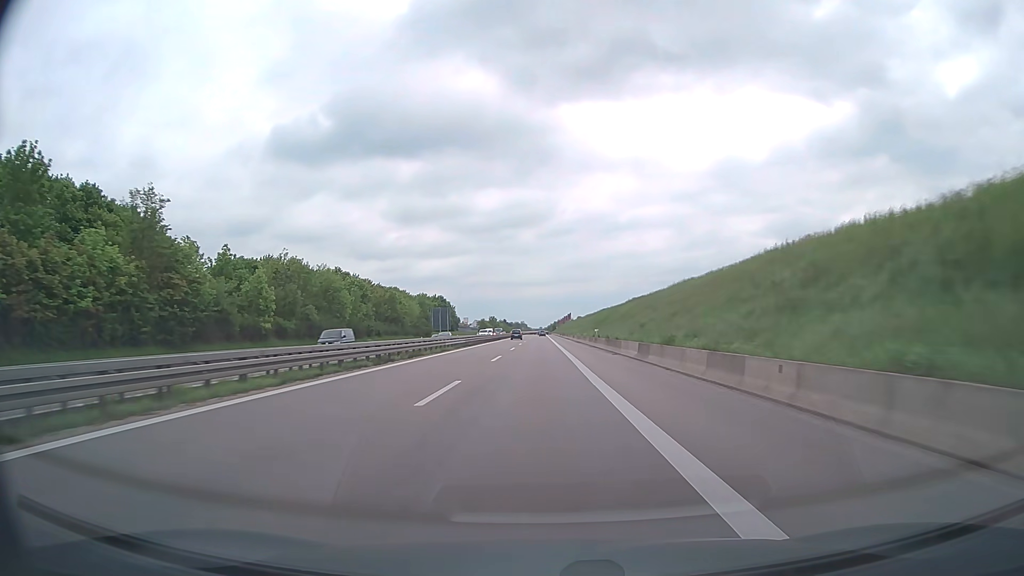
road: trunk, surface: asphalt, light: Day
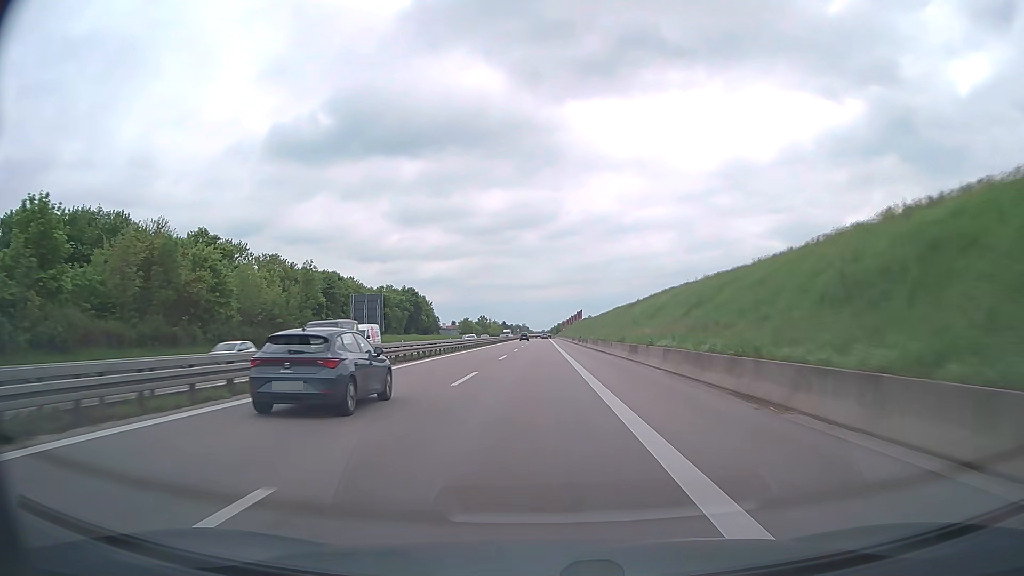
(0.0, +66.4) m; 0°
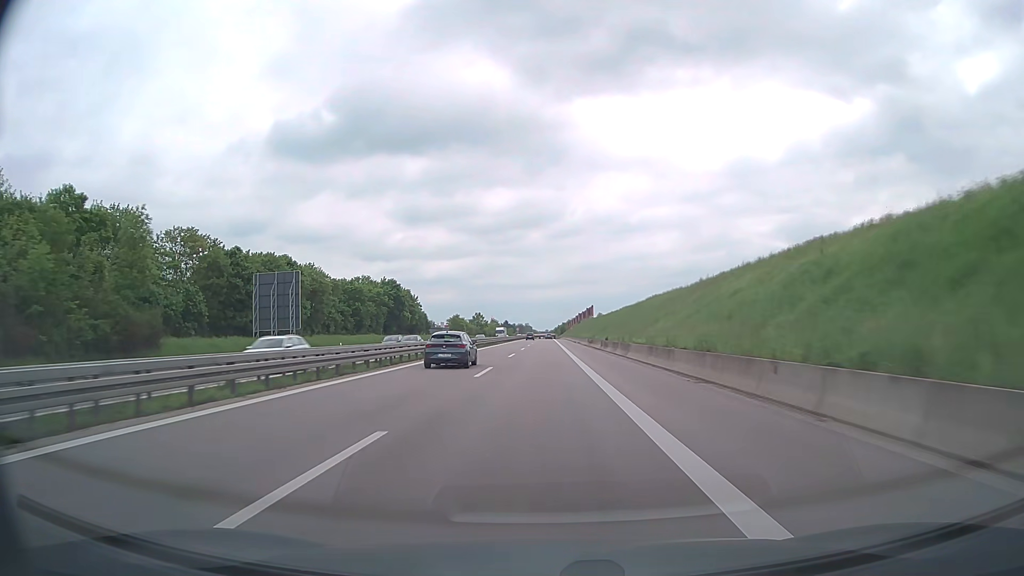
(-0.1, +32.5) m; 0°
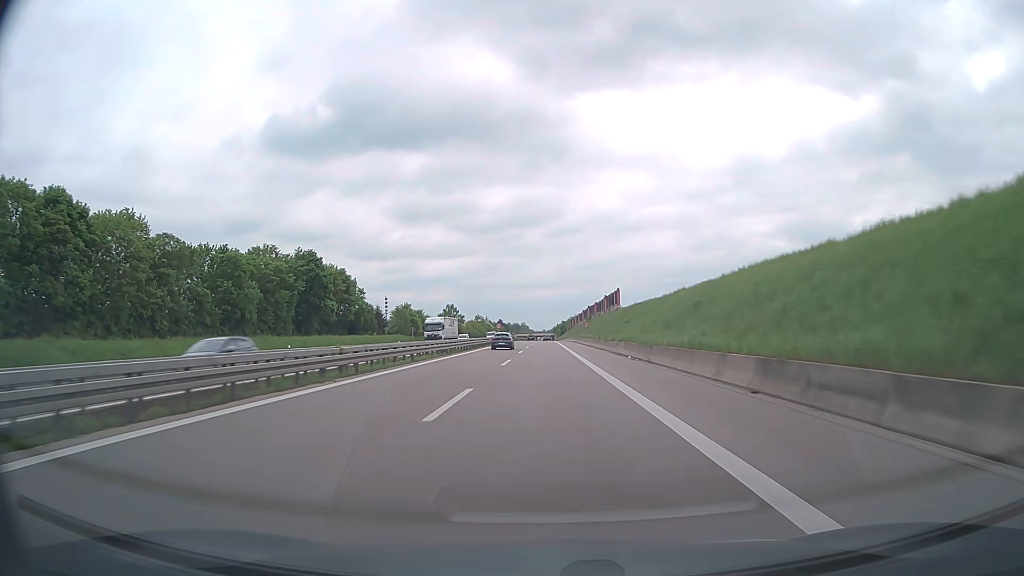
(-0.1, +64.9) m; 0°
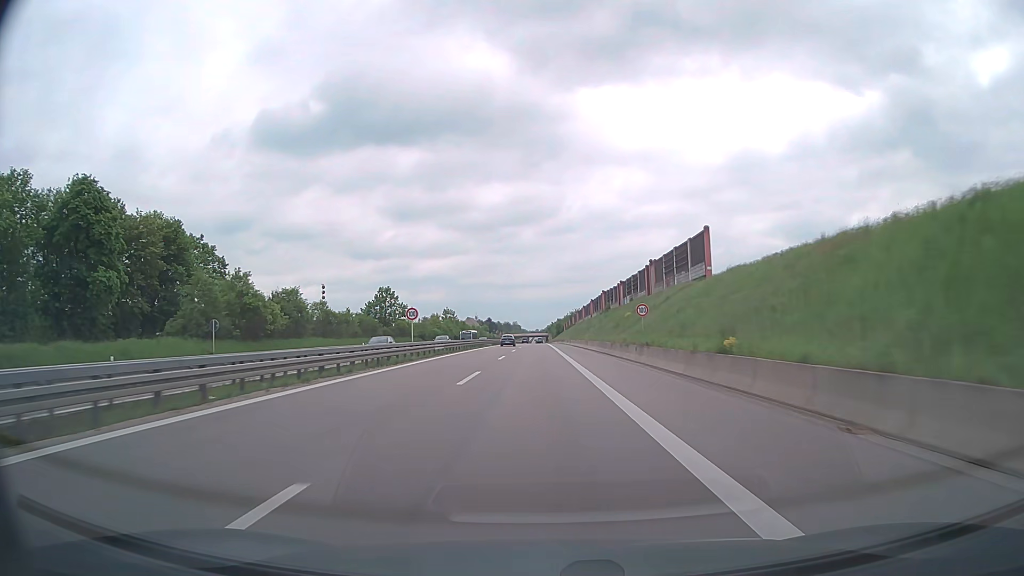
(+0.5, +64.6) m; +1°
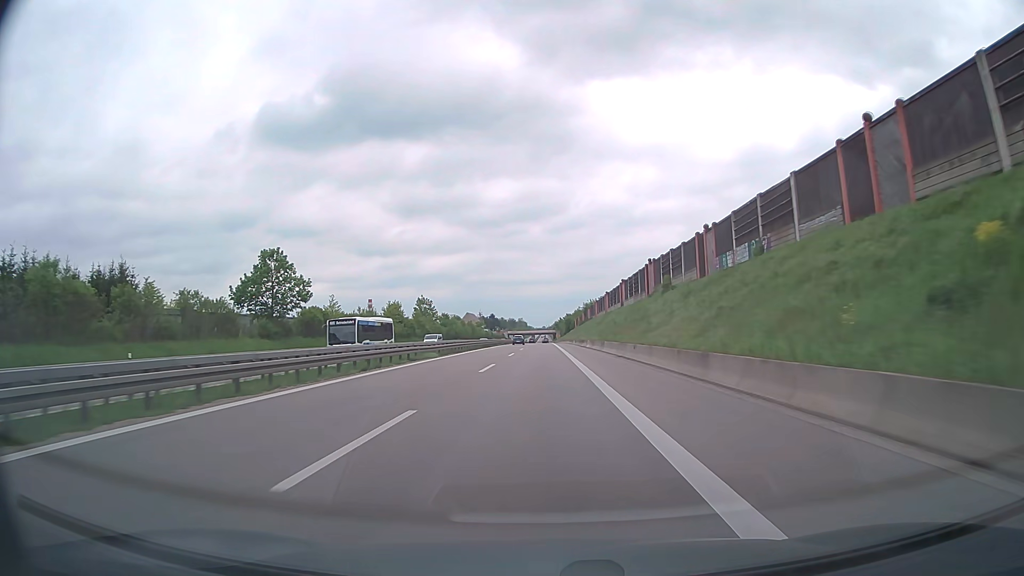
(-0.1, +48.3) m; 0°
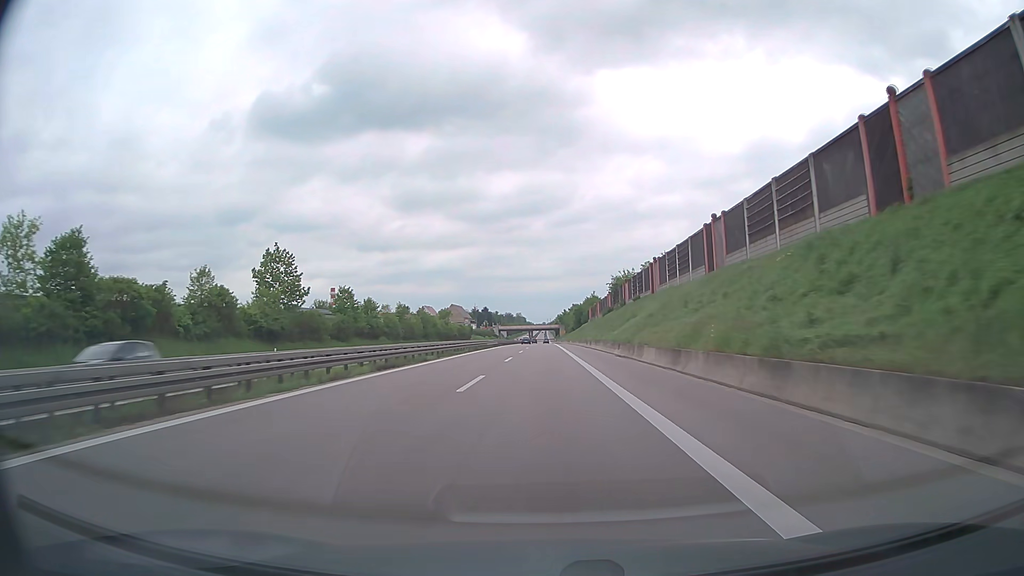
(-0.3, +80.2) m; 0°
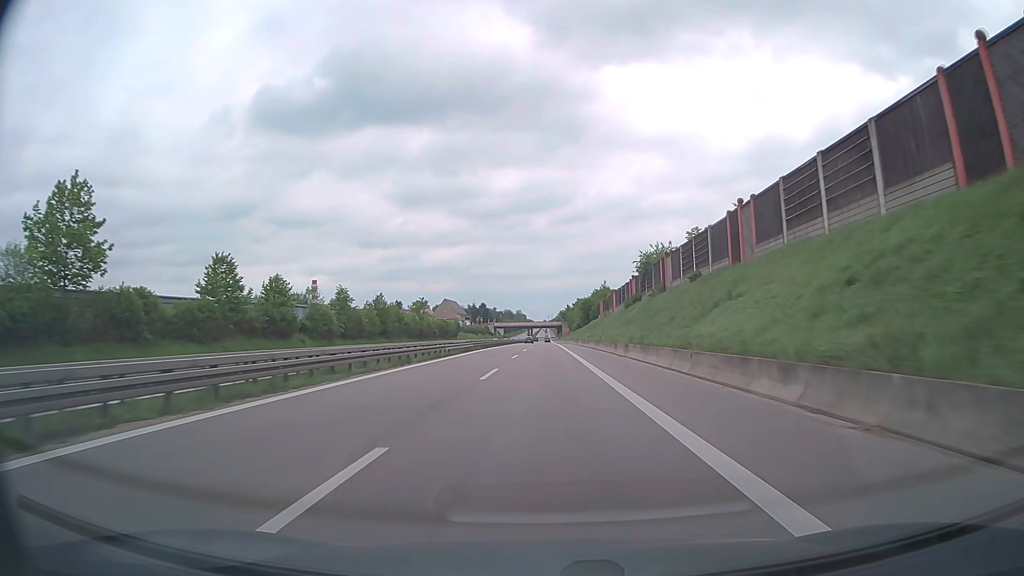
(0.0, +31.9) m; 0°
(0, +10) (0, +20) (0, +30) (0, +40) (0, +50) (0, +60) (0, +70) (+1, +80) (+1, +90) (+1, +100) m
